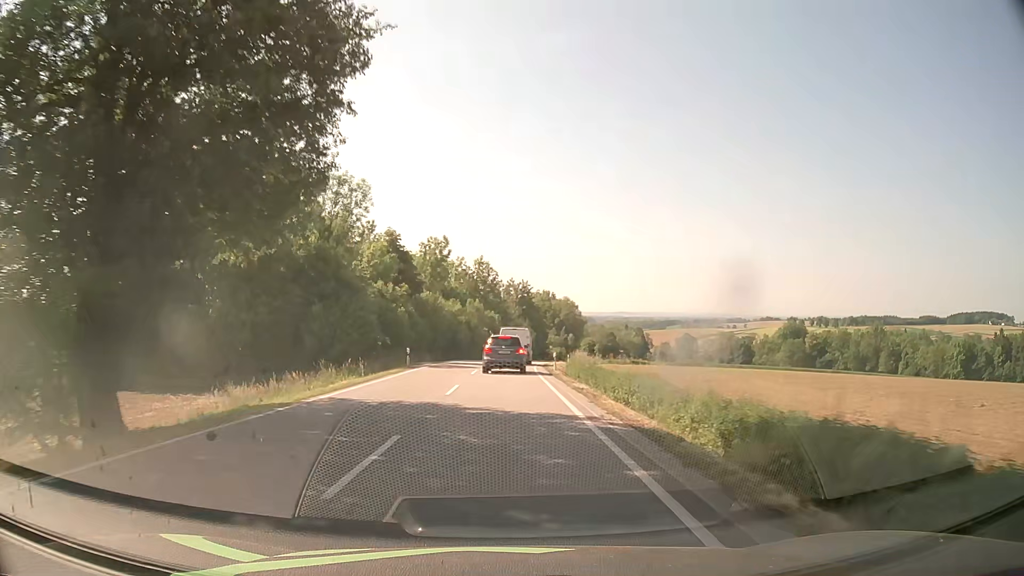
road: secondary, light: Day
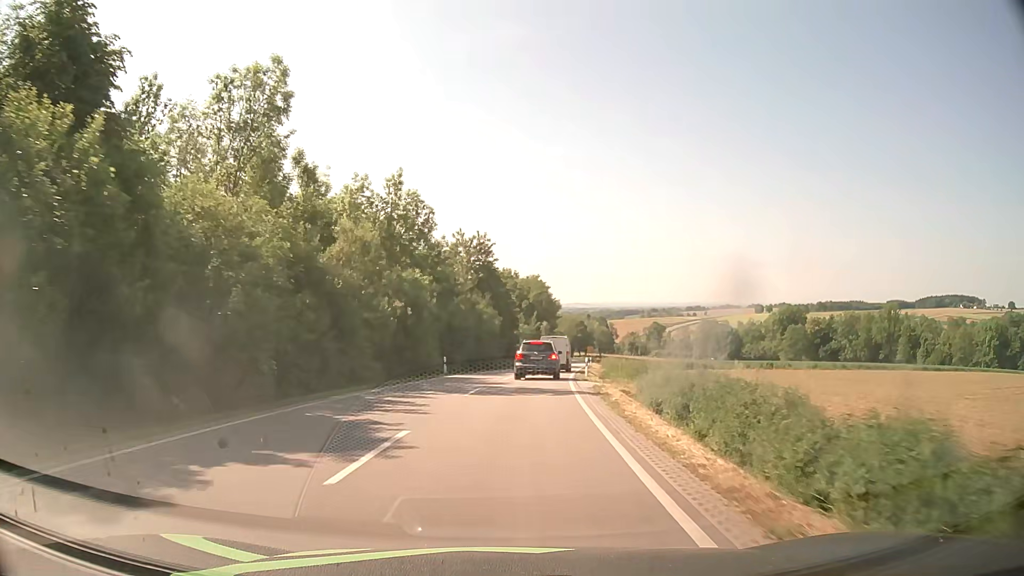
(+0.8, +47.0) m; +4°
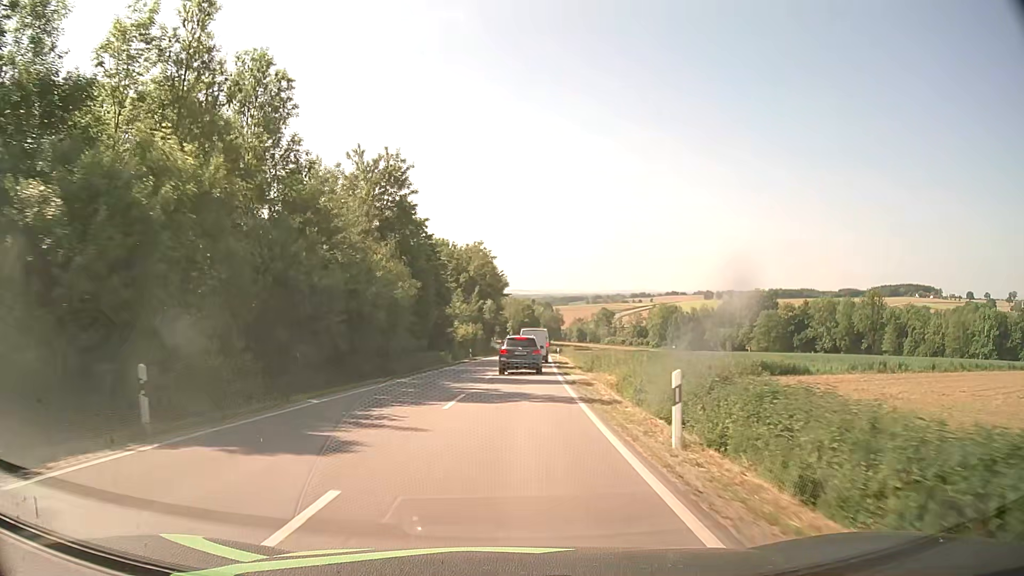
(+1.2, +28.1) m; +5°
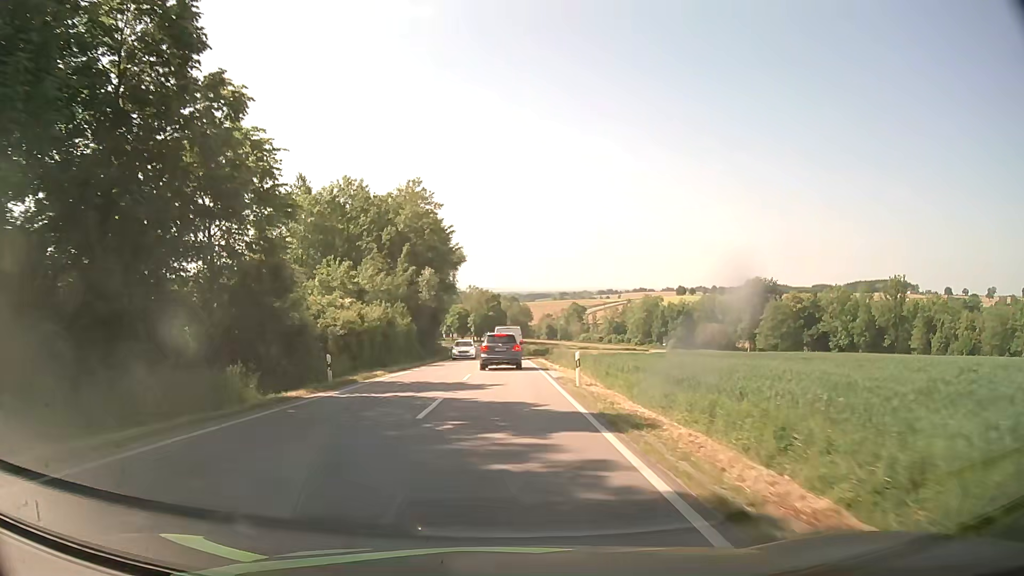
(+1.2, +38.3) m; +3°
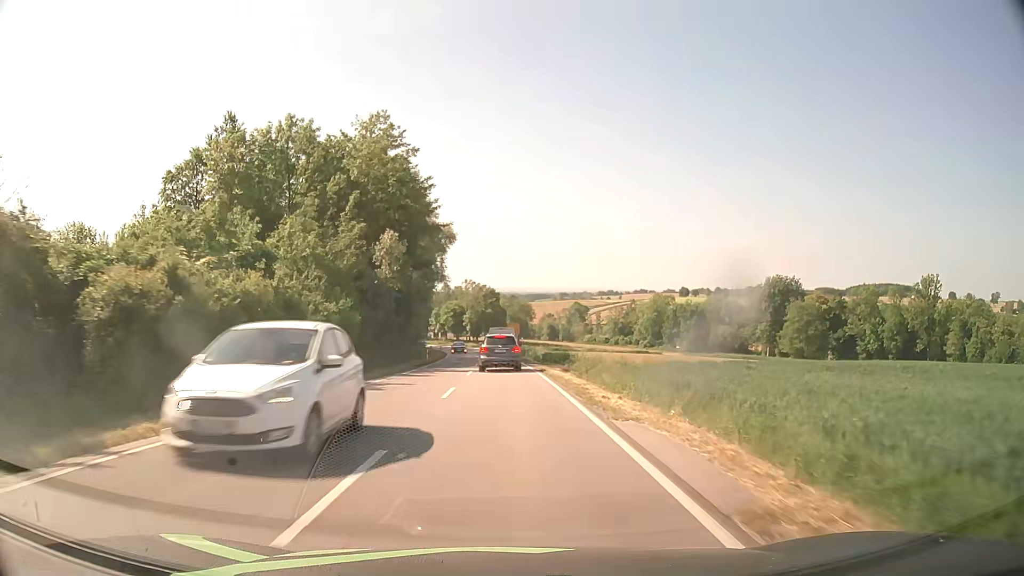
(0.0, +19.5) m; 0°
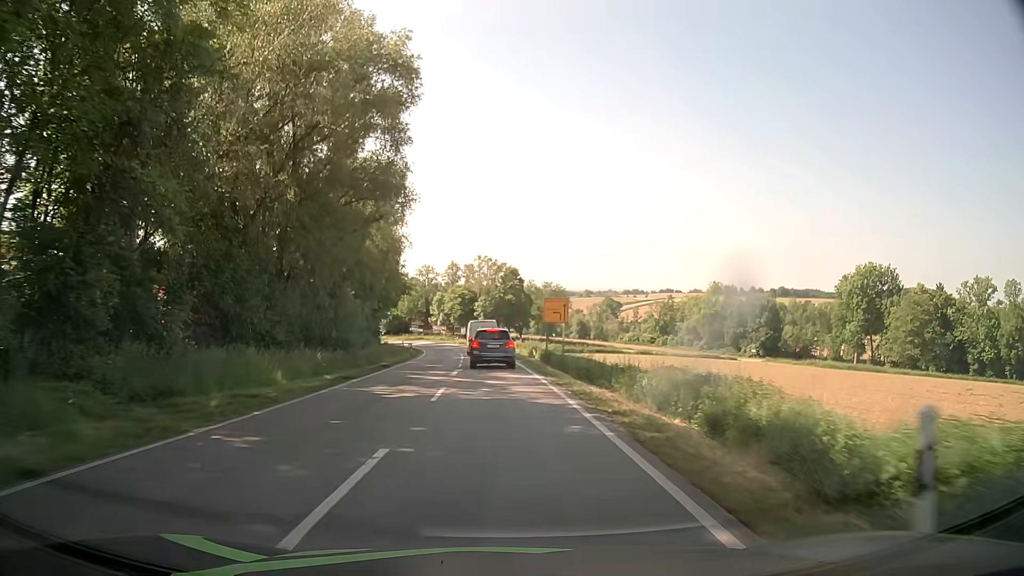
(-0.6, +48.1) m; -2°
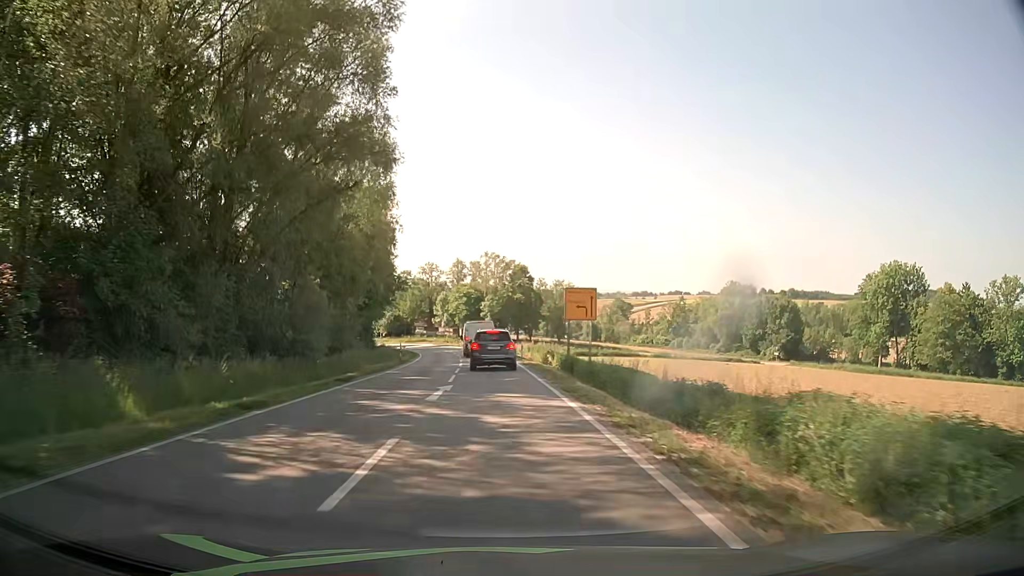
(-0.1, +9.1) m; -1°
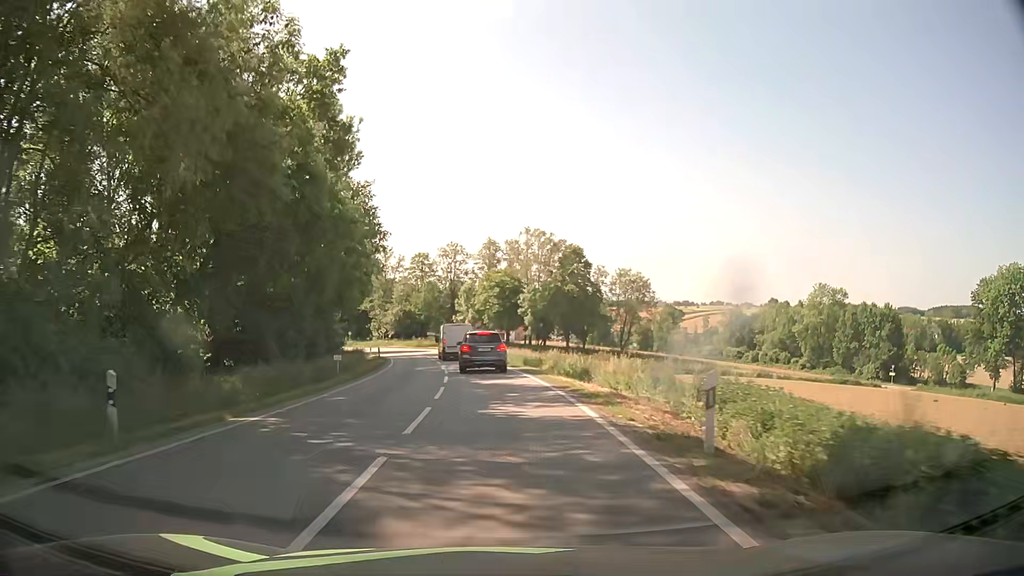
(-0.9, +35.4) m; -3°
(0, +10) (-1, +20) (-1, +30) (-2, +40) (-4, +50) (-6, +60) (-8, +69) (-11, +79) (-15, +88) (-19, +97) m
